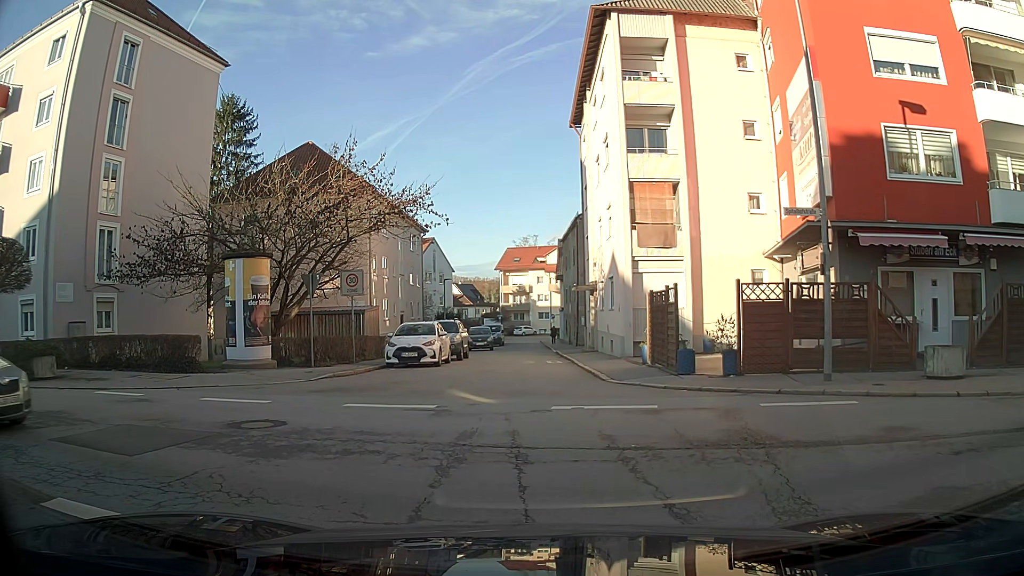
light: Day
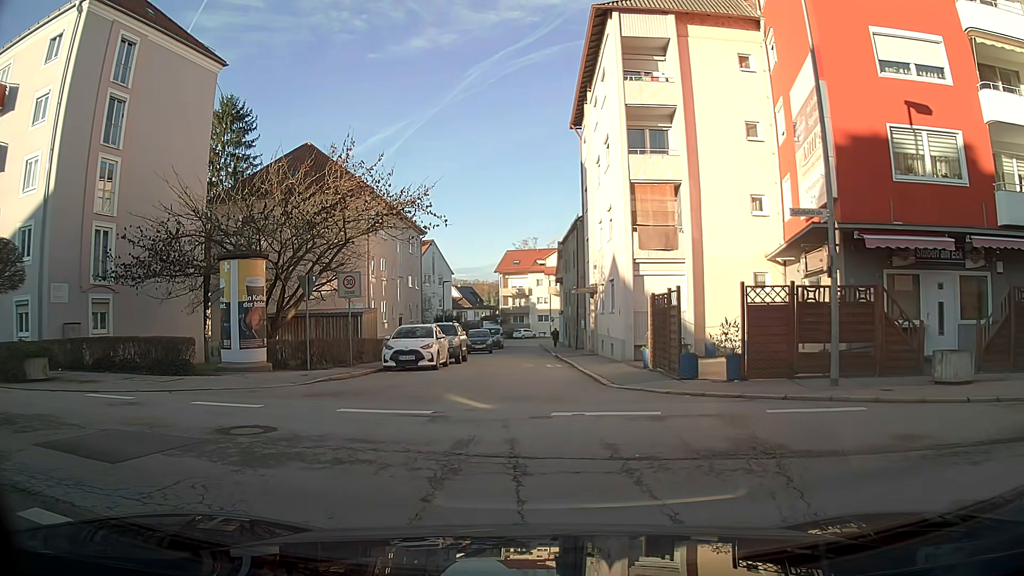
(0.0, +0.3) m; 0°
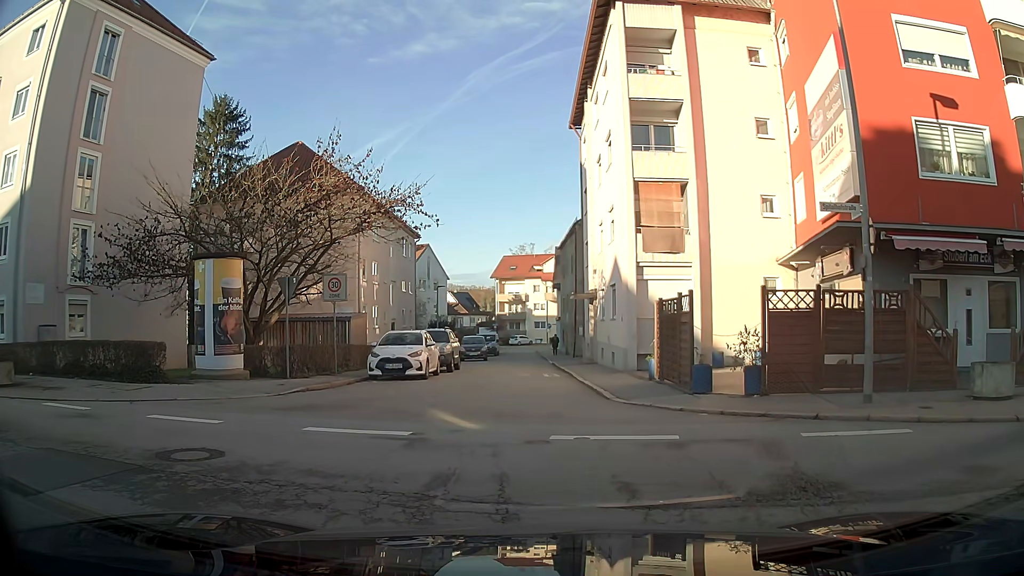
(0.0, +1.5) m; 0°
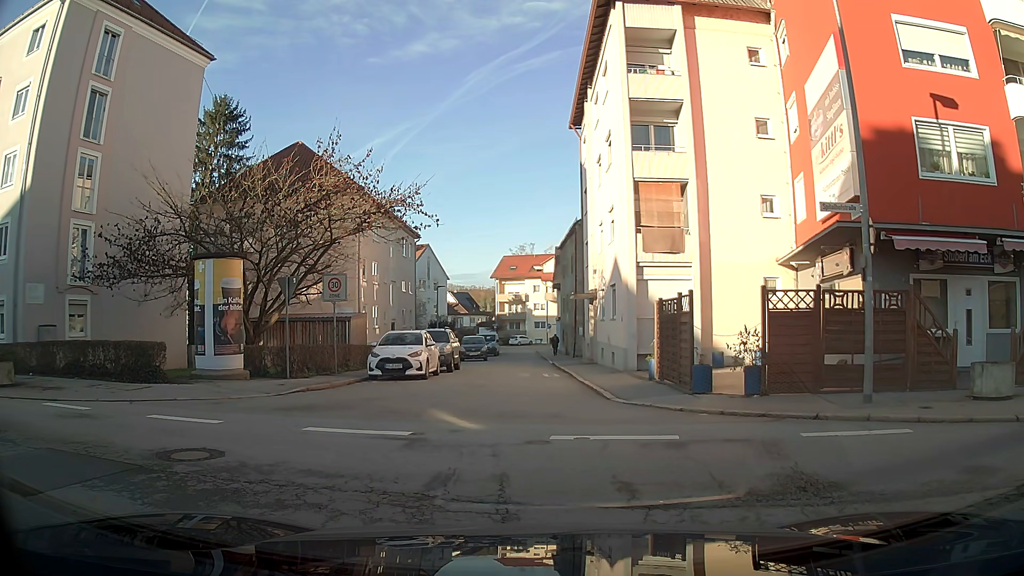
(0.0, 0.0) m; 0°
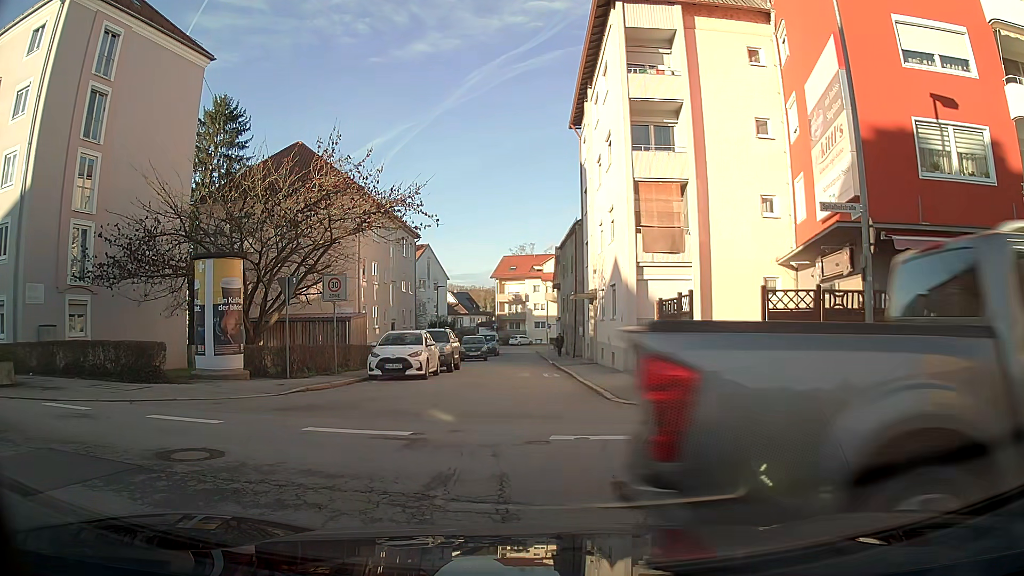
(0.0, 0.0) m; 0°
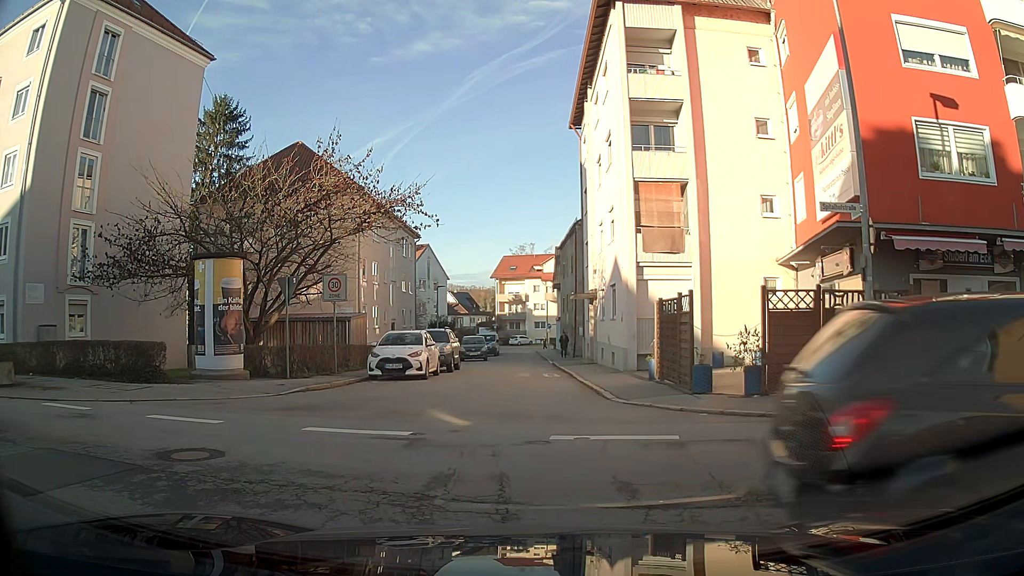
(0.0, 0.0) m; 0°
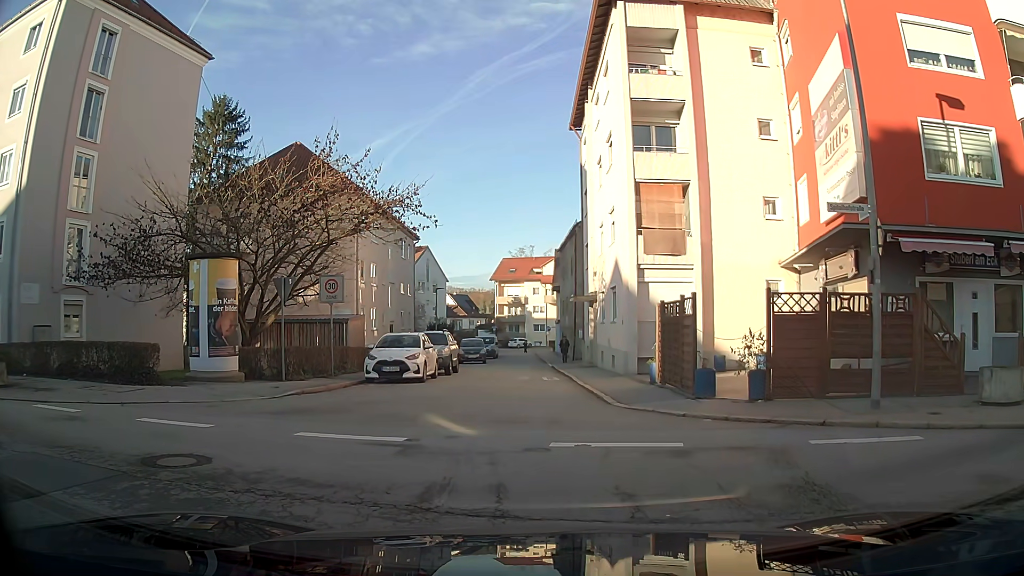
(0.0, +0.2) m; 0°
